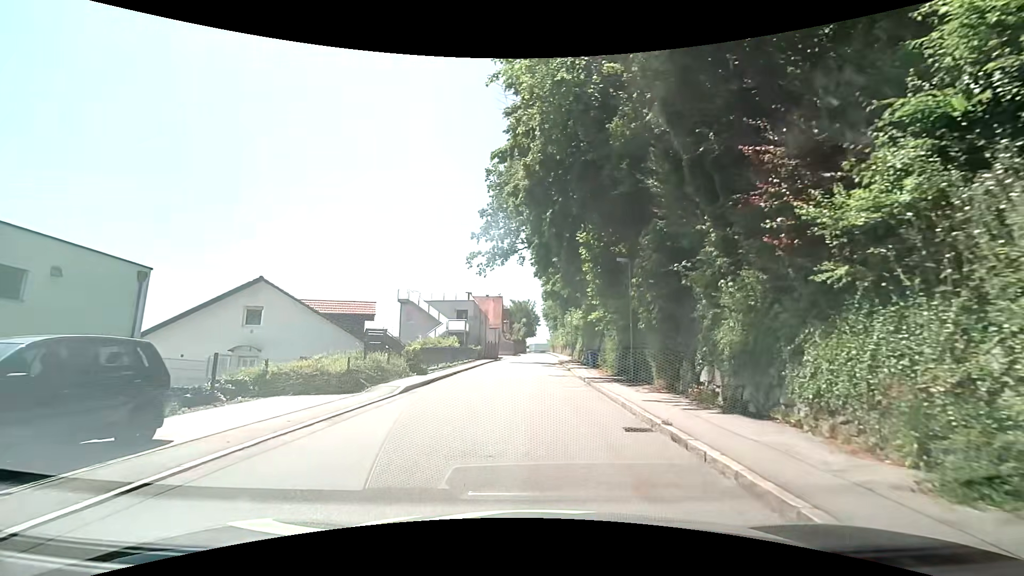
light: Day
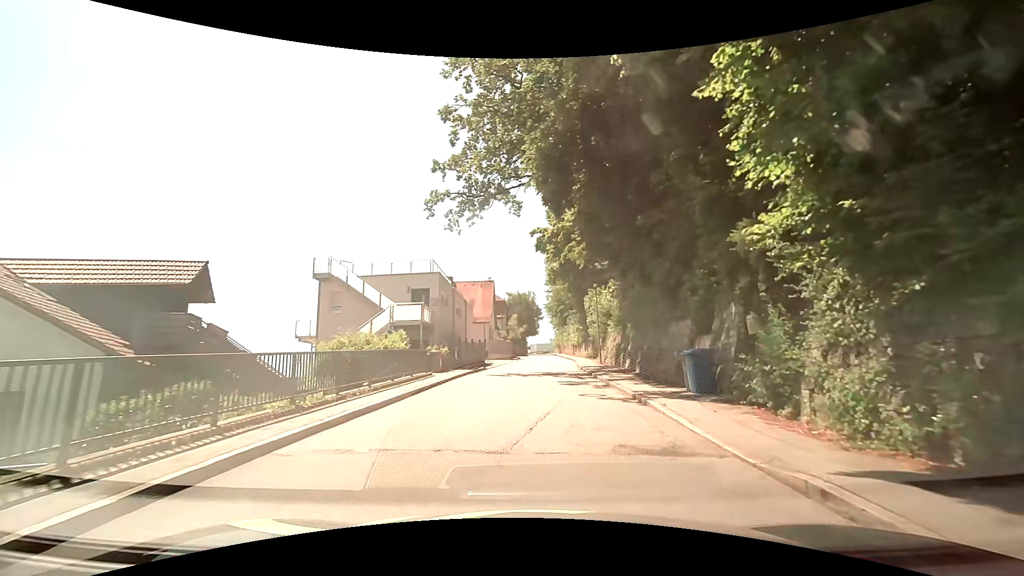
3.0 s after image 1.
(0.0, +19.1) m; +1°
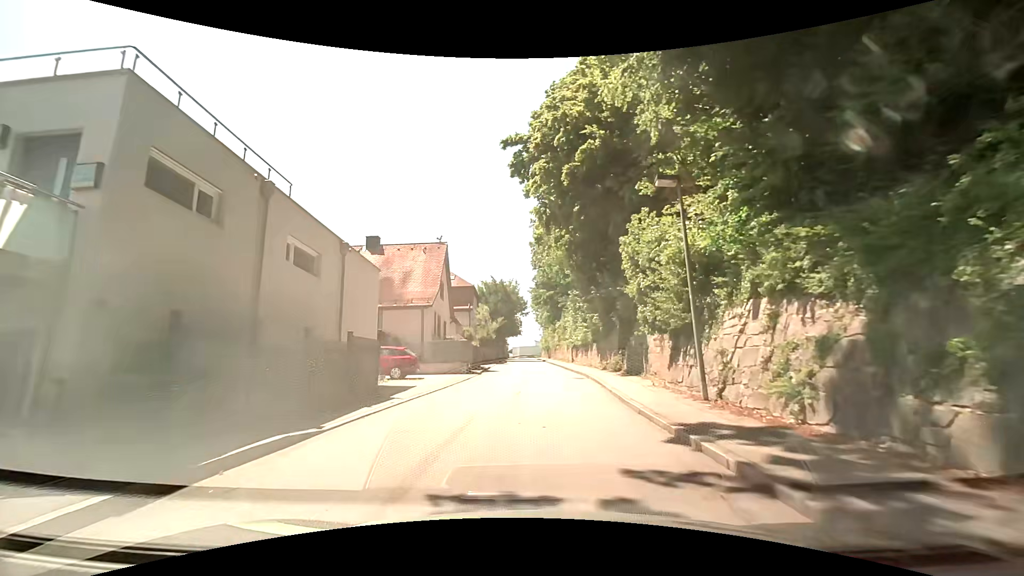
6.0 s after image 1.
(+0.1, +22.0) m; 0°
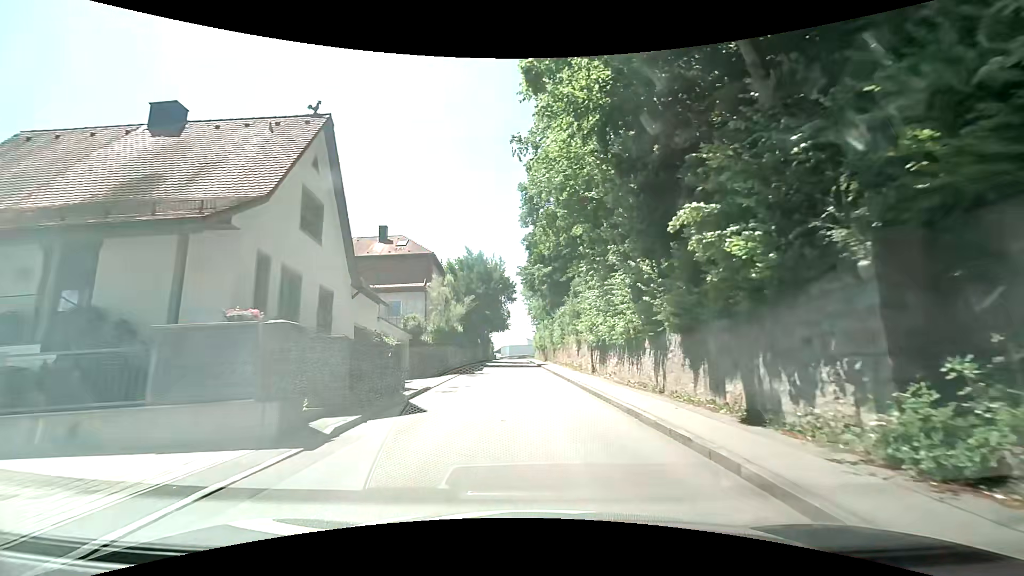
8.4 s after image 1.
(+0.5, +19.1) m; +3°
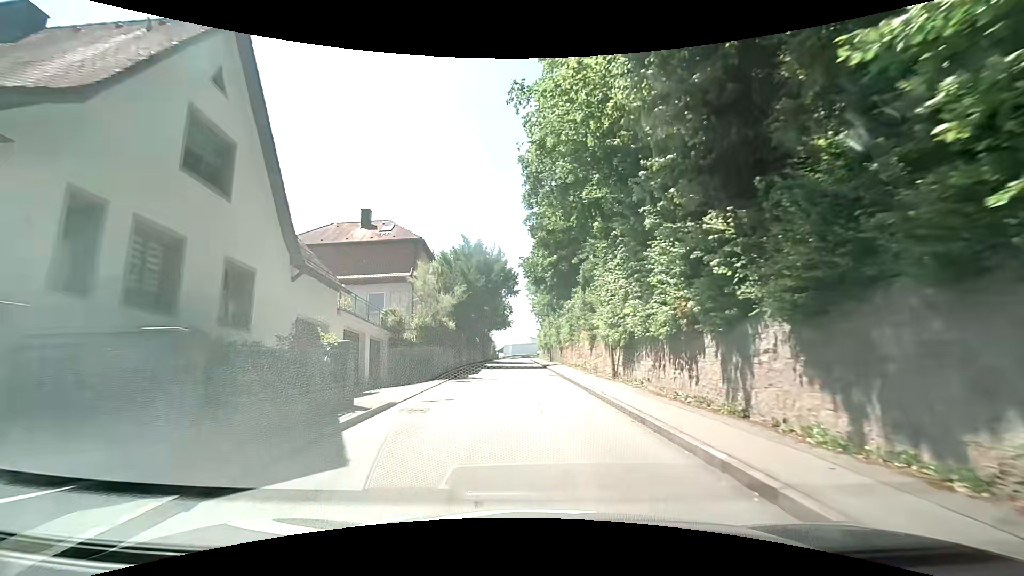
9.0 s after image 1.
(-0.1, +5.0) m; -2°
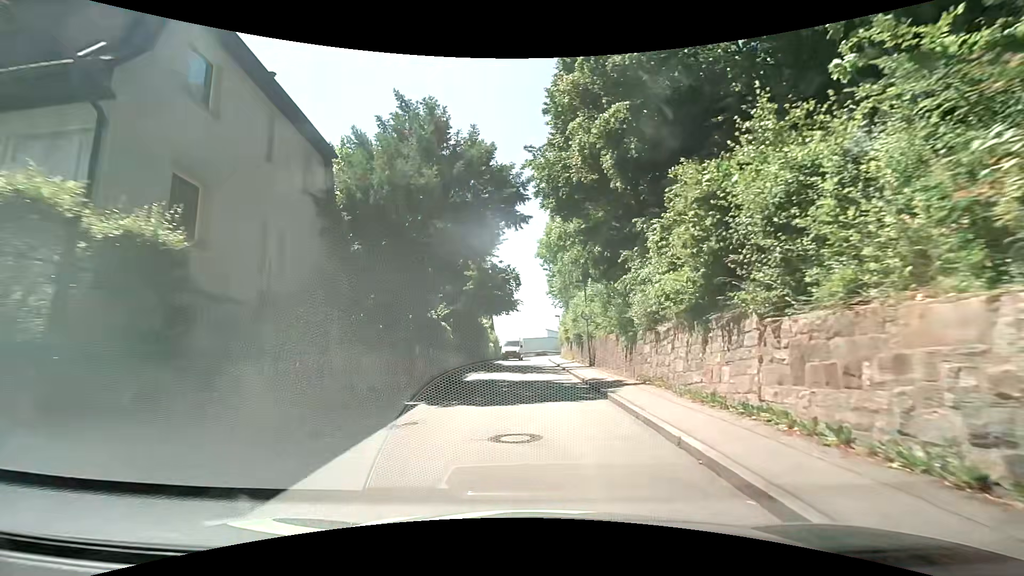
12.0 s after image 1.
(-0.5, +23.2) m; -2°
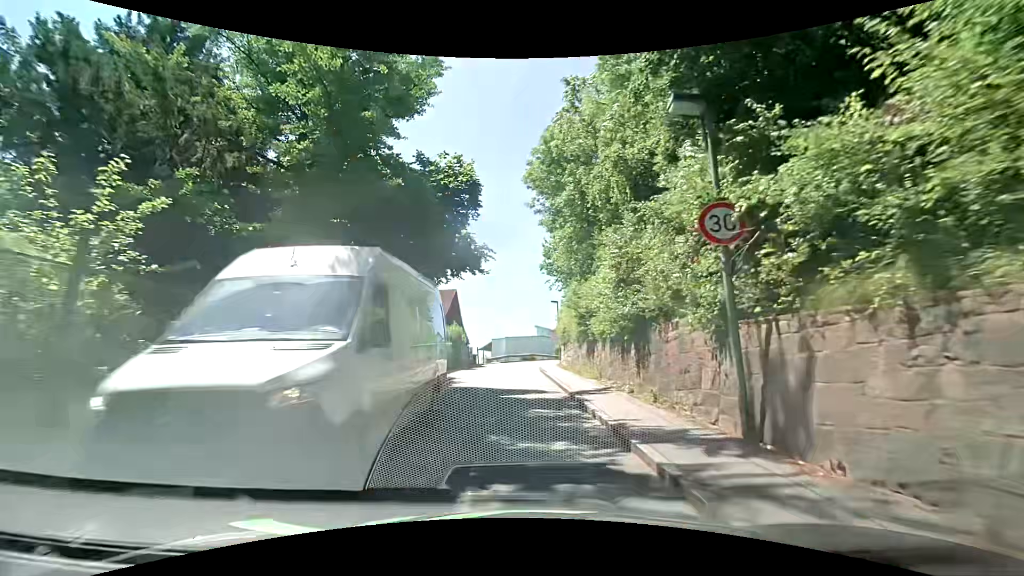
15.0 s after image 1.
(+0.1, +20.4) m; +1°
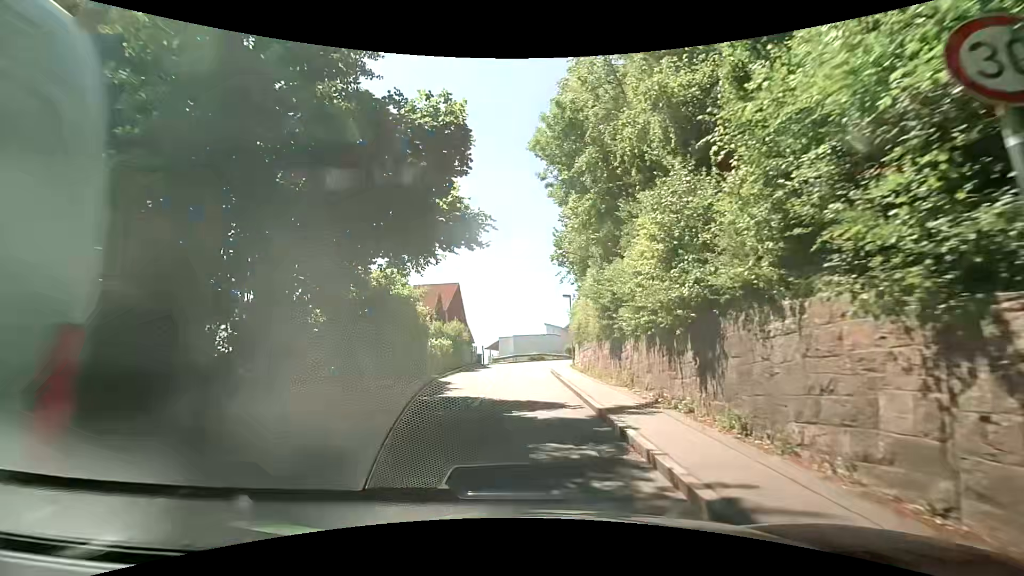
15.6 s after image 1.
(+0.1, +3.8) m; +1°
(0, +10) (-1, +20) (-1, +30) (-1, +40) (+2, +50) (+7, +58) (+16, +63) (+25, +67) (+34, +72) (+43, +76) m
